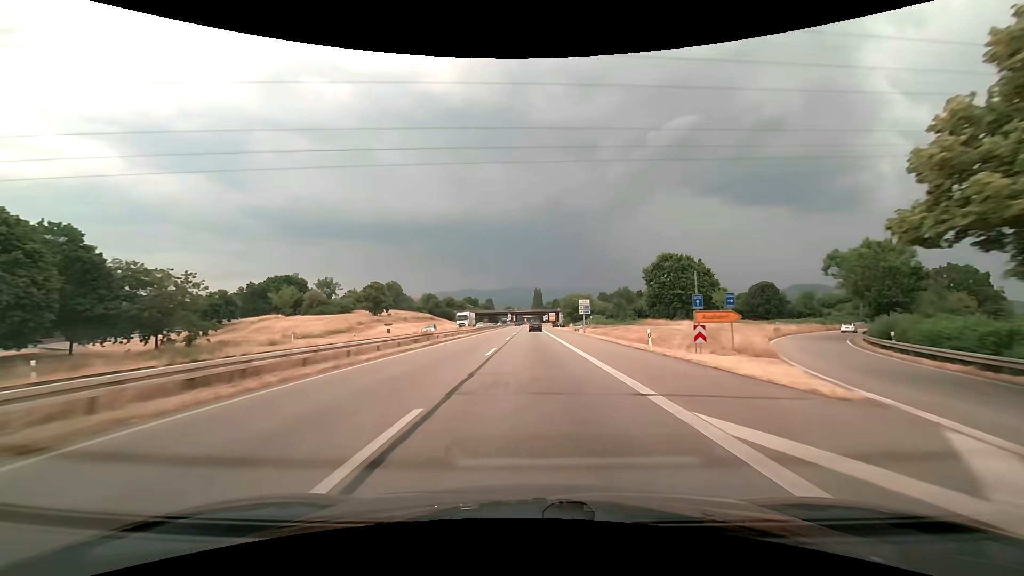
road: trunk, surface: asphalt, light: Day
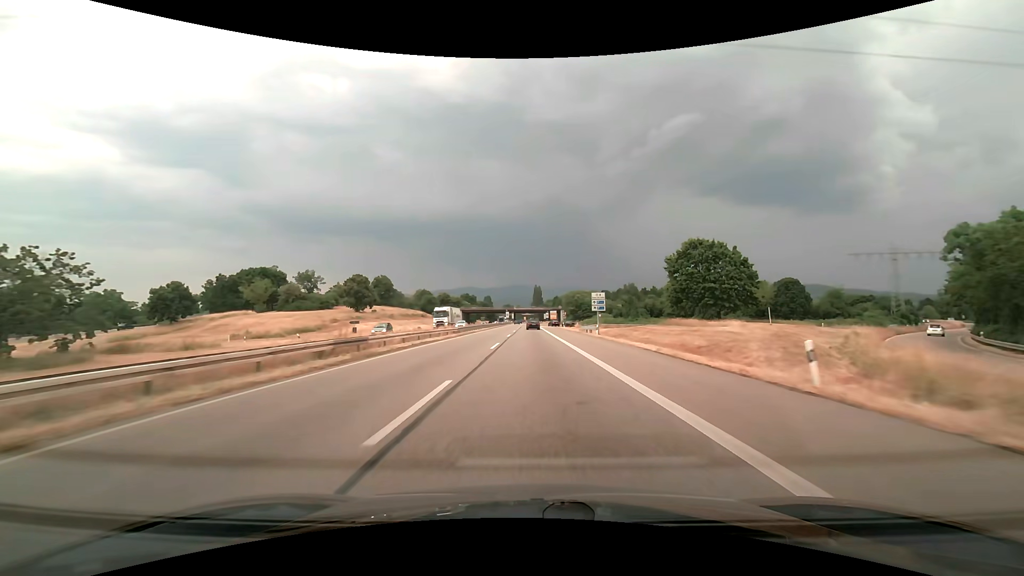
(0.0, +14.7) m; 0°
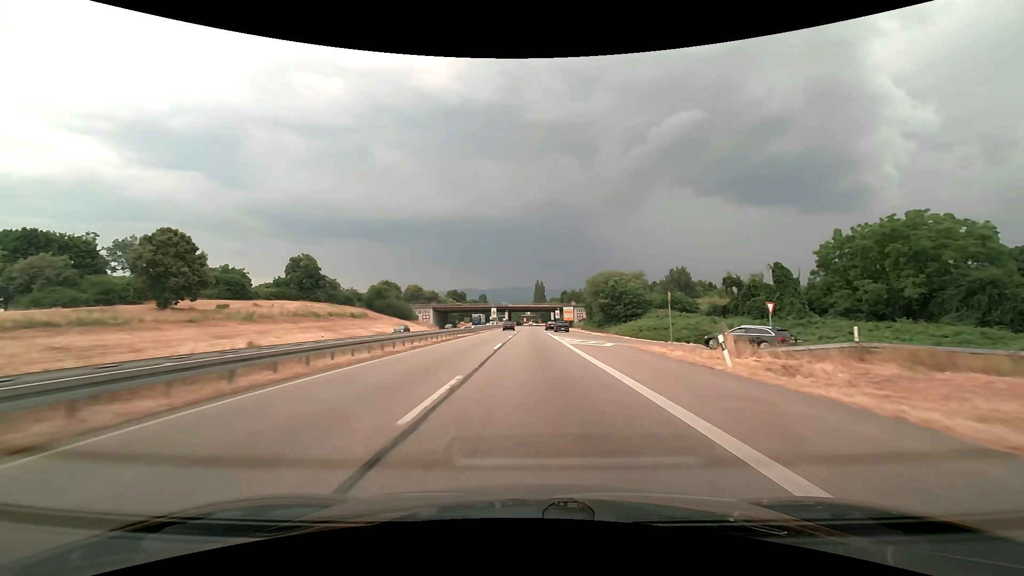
(+0.1, +70.2) m; 0°
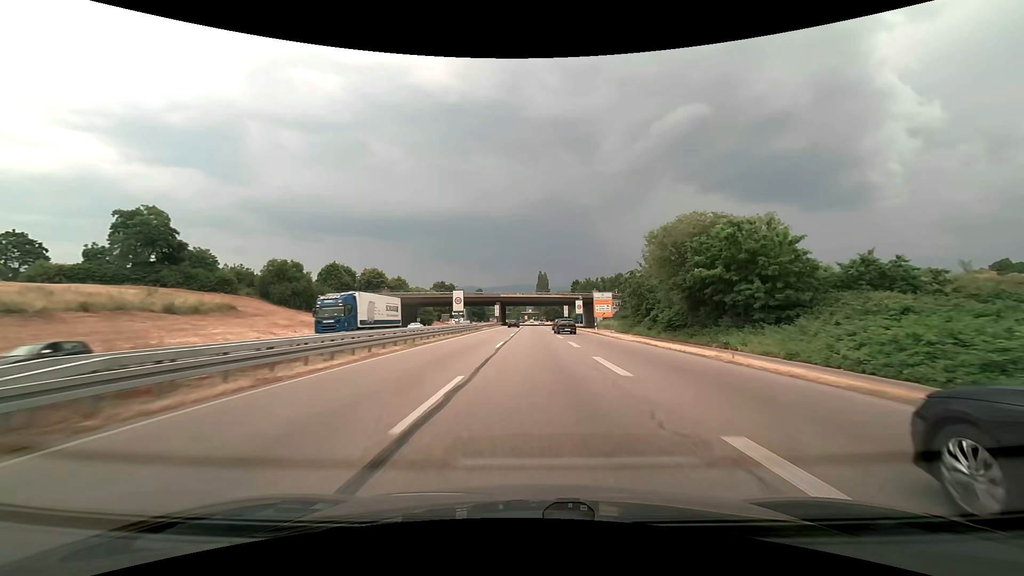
(0.0, +54.6) m; 0°
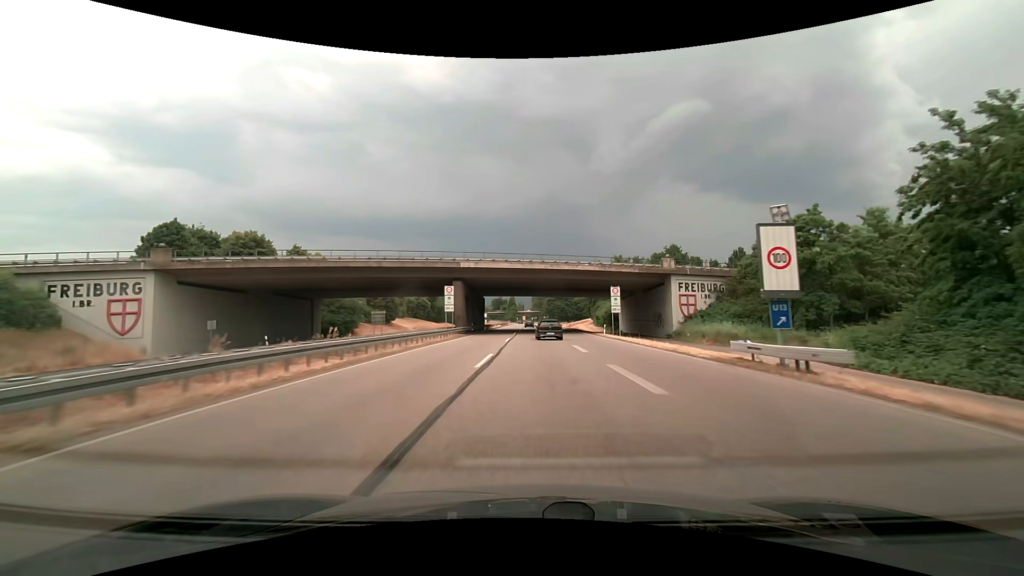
(+0.1, +63.2) m; 0°
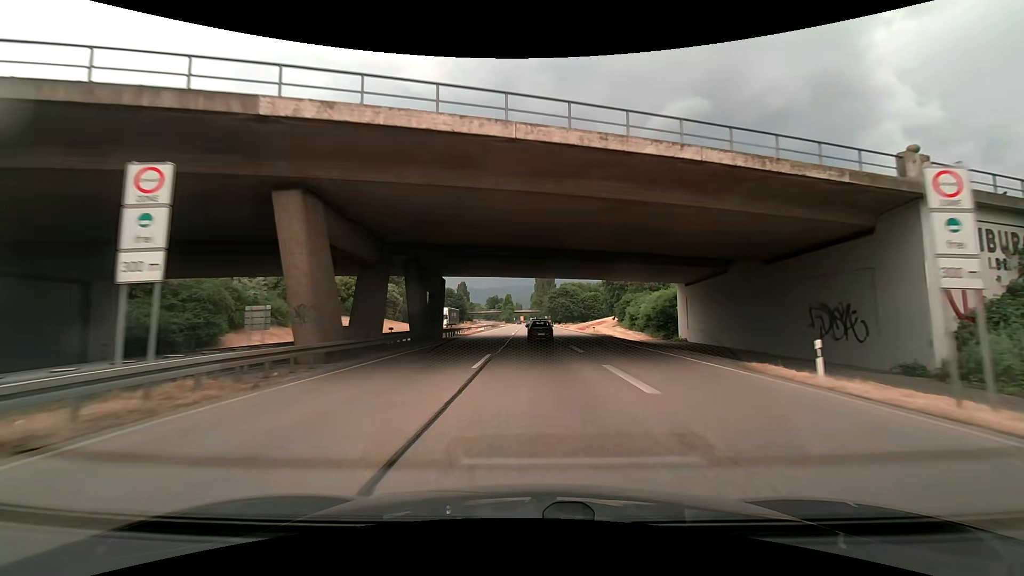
(0.0, +35.9) m; 0°
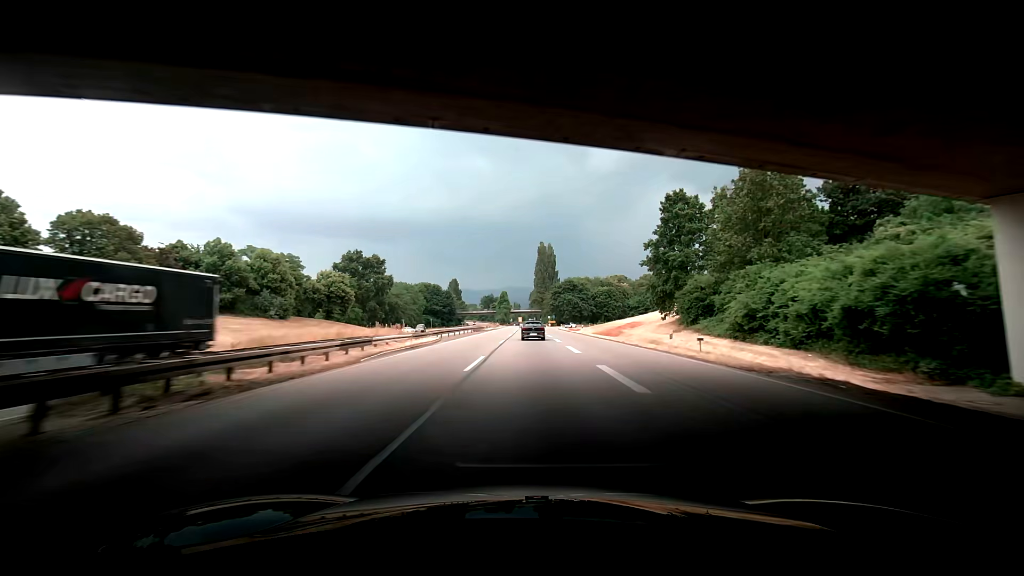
(+0.4, +36.7) m; +2°
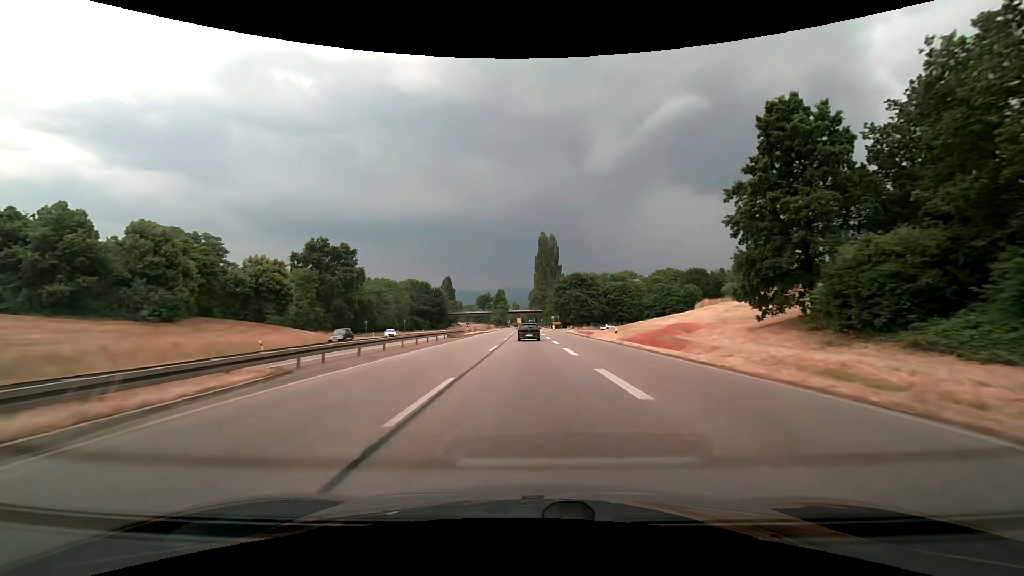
(-0.6, +25.2) m; -2°
(0, +10) (0, +20) (0, +30) (0, +40) (0, +50) (0, +60) (0, +70) (0, +80) (0, +90) (0, +100) m
